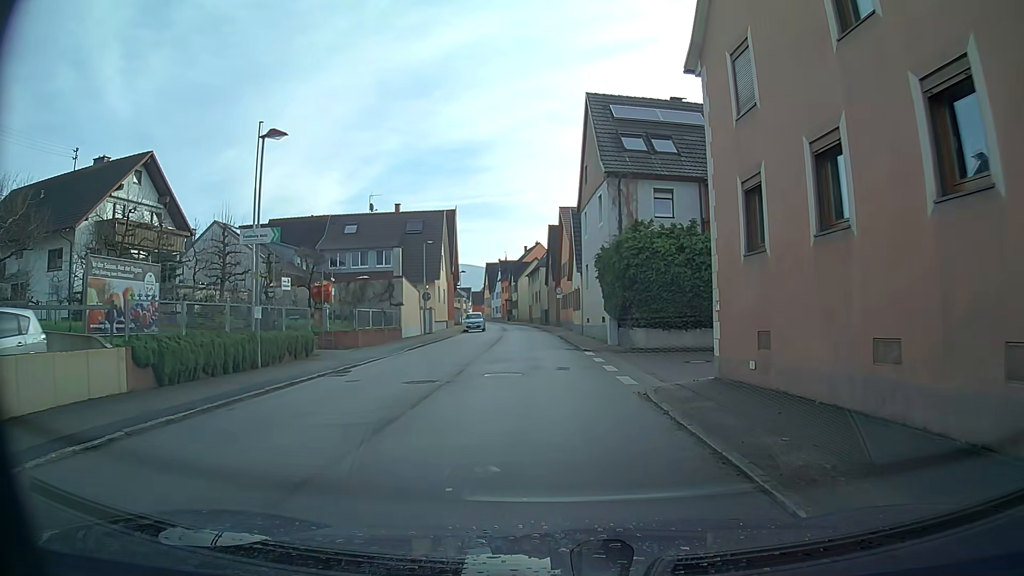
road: secondary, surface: asphalt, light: Day
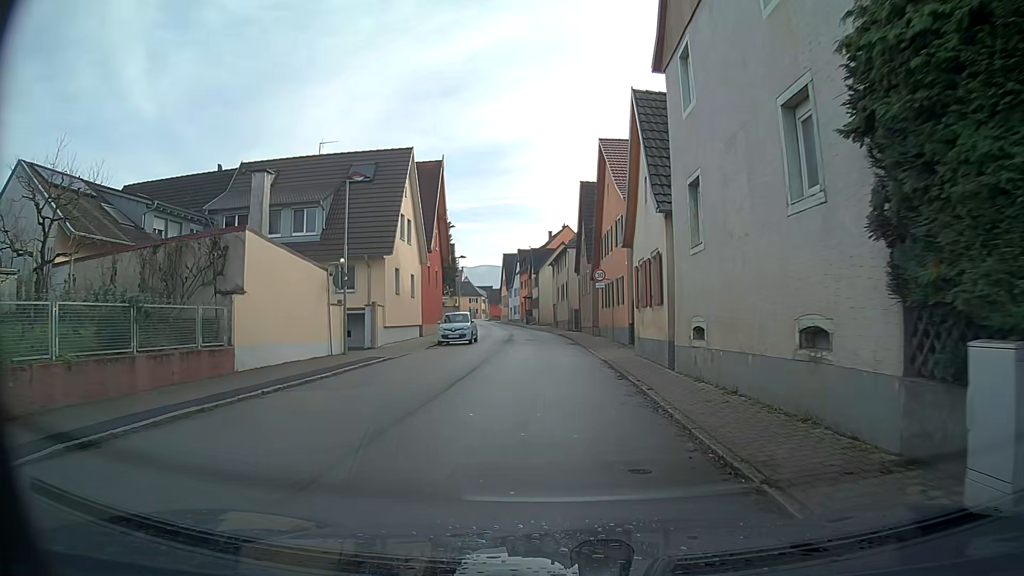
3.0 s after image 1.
(-0.8, +22.2) m; -4°
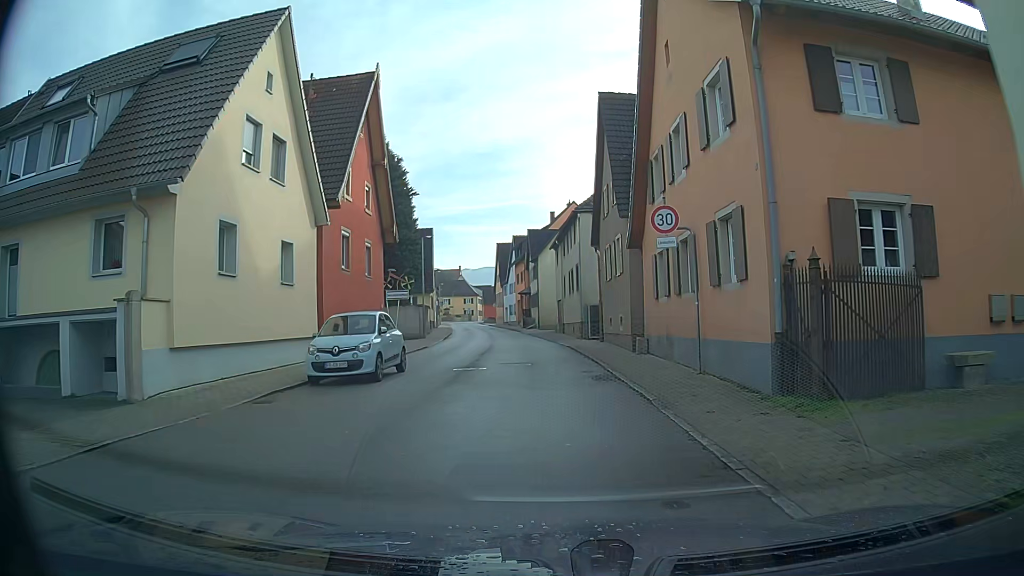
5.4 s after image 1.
(0.0, +17.8) m; 0°
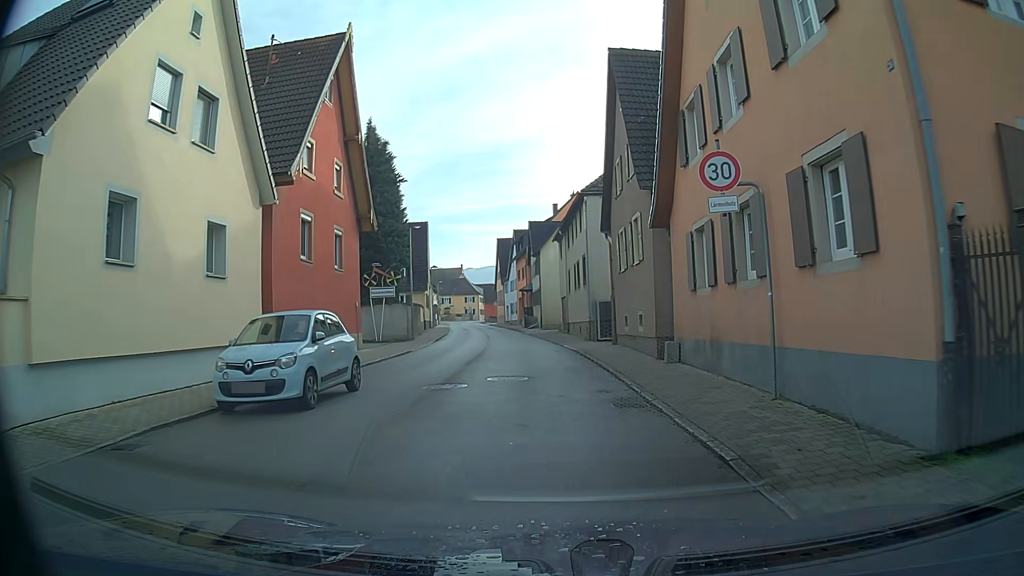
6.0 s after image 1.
(0.0, +4.4) m; 0°
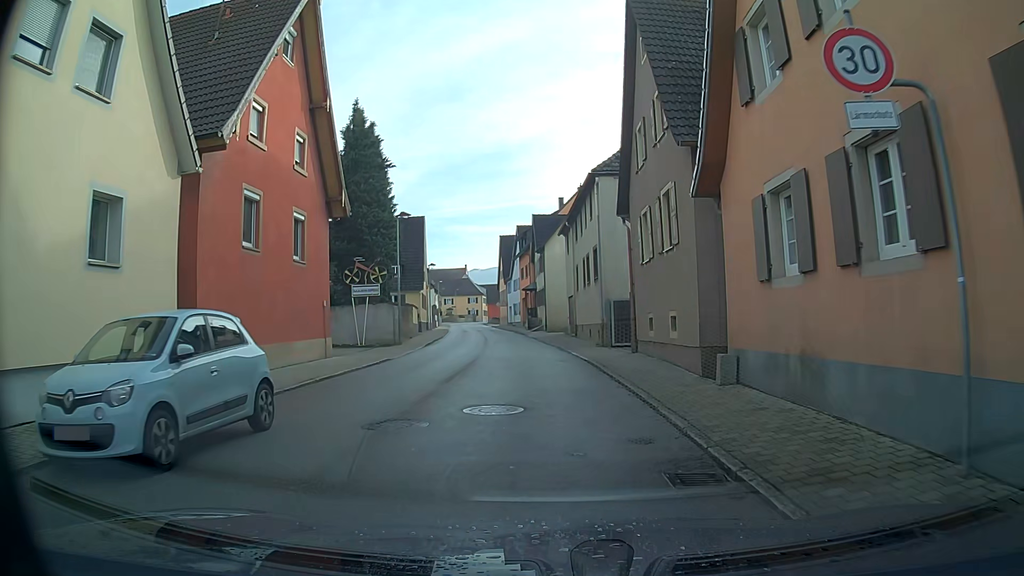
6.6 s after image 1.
(0.0, +4.4) m; -1°
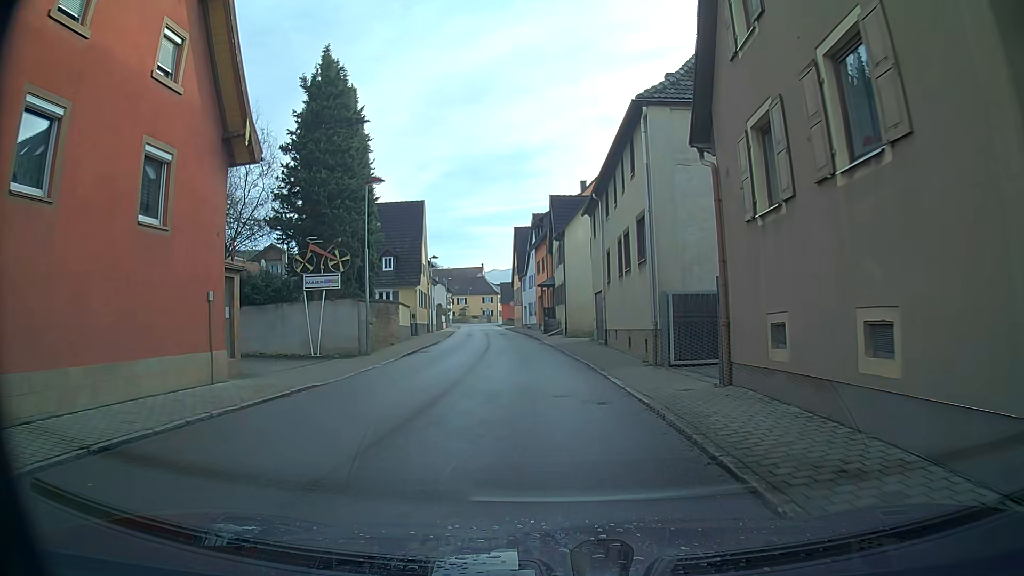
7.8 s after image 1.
(-0.1, +8.9) m; -2°
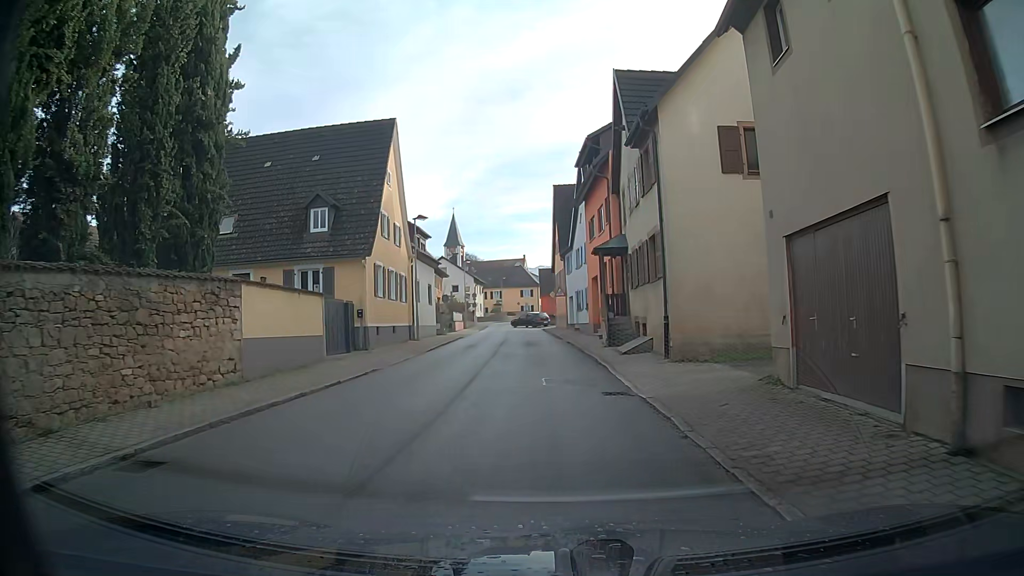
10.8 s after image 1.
(-0.7, +22.2) m; -4°
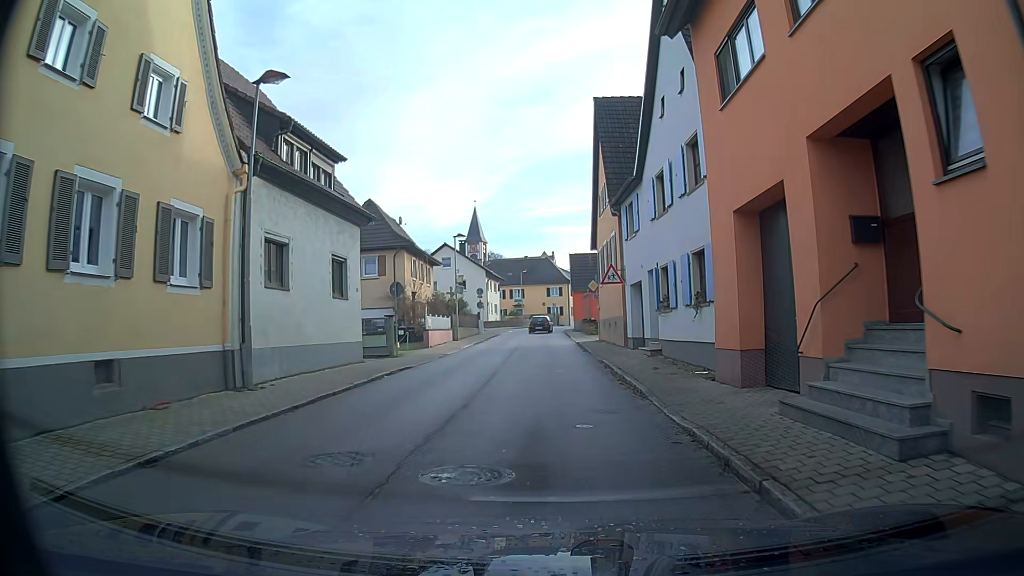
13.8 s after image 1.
(-0.4, +22.2) m; -2°
(0, +10) (0, +20) (-1, +30) (-1, +40) (-1, +50) (-1, +60) (+1, +70) (+4, +79) (+7, +89) (+9, +99) m
